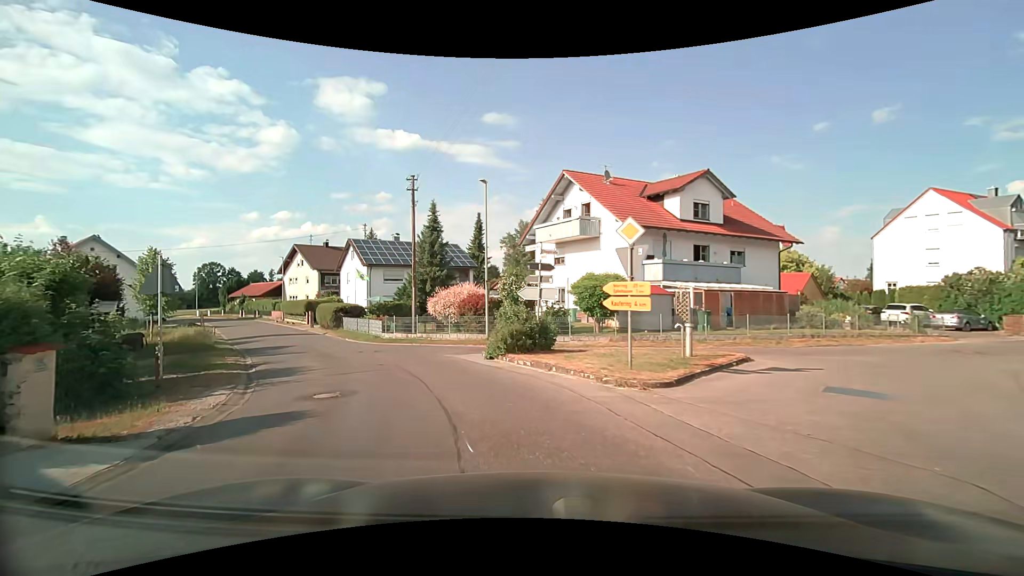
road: residential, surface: asphalt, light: Day
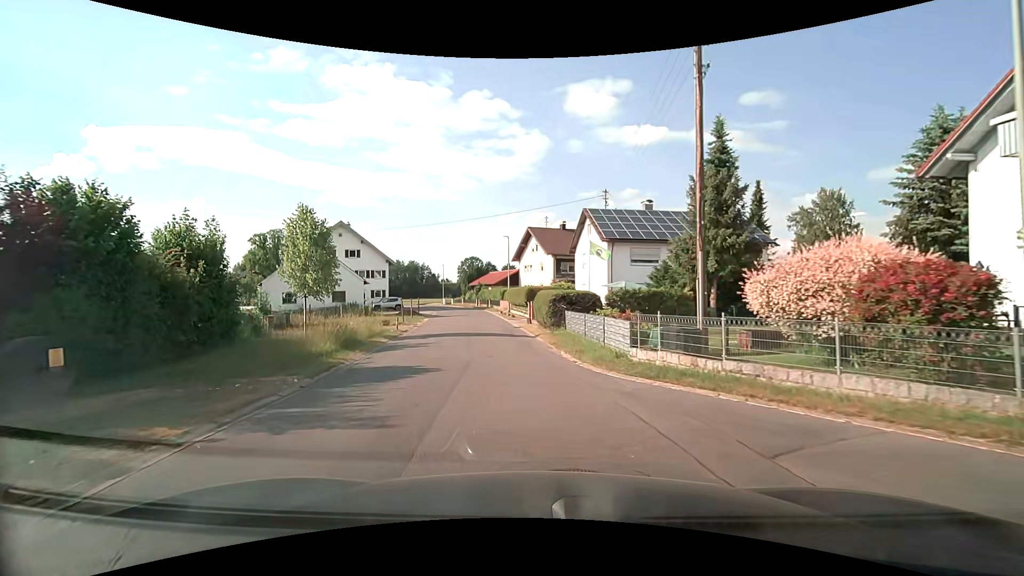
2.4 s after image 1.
(-4.0, +15.4) m; -29°
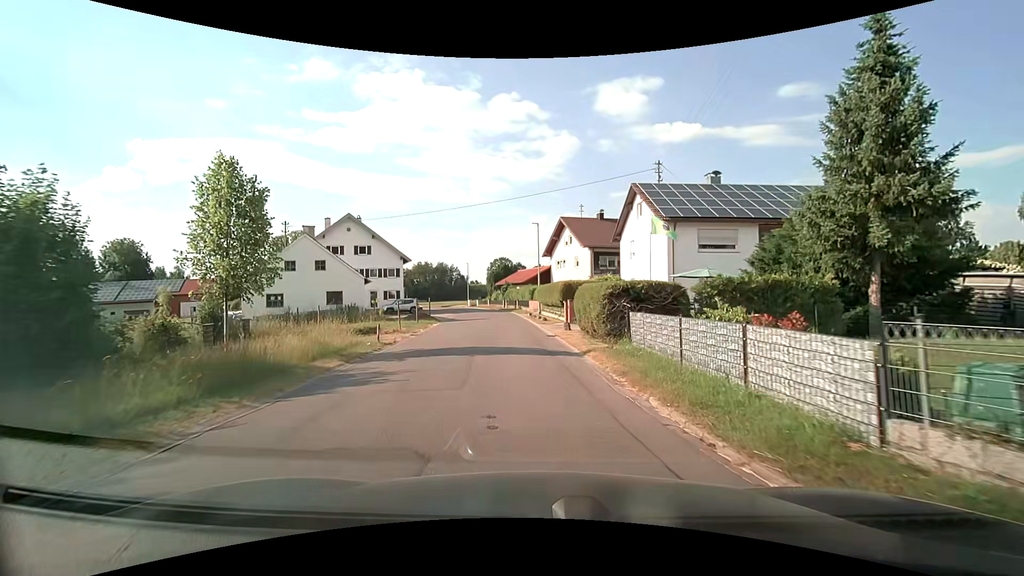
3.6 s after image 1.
(-0.3, +8.3) m; -2°
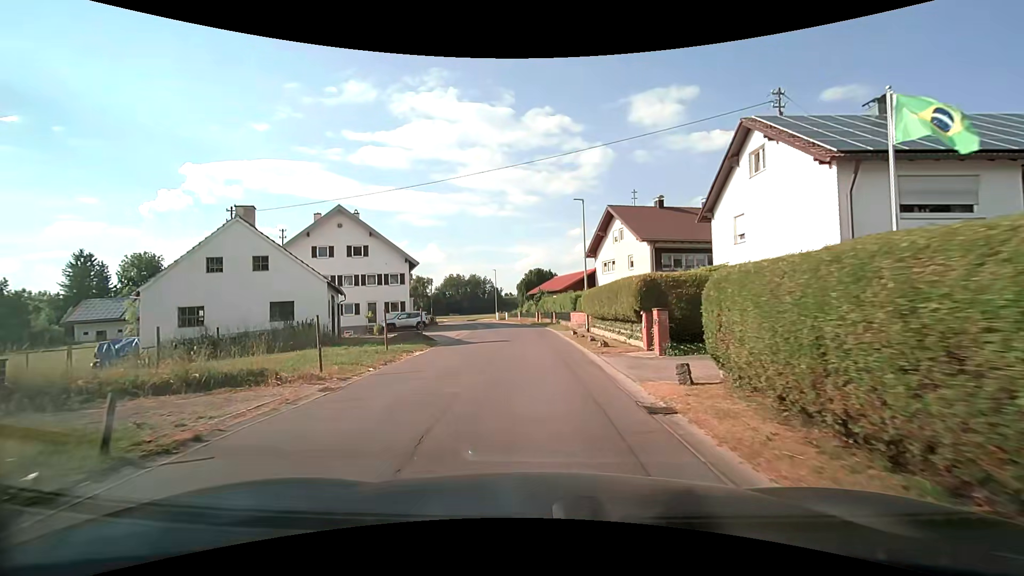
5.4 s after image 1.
(-0.7, +13.0) m; -5°
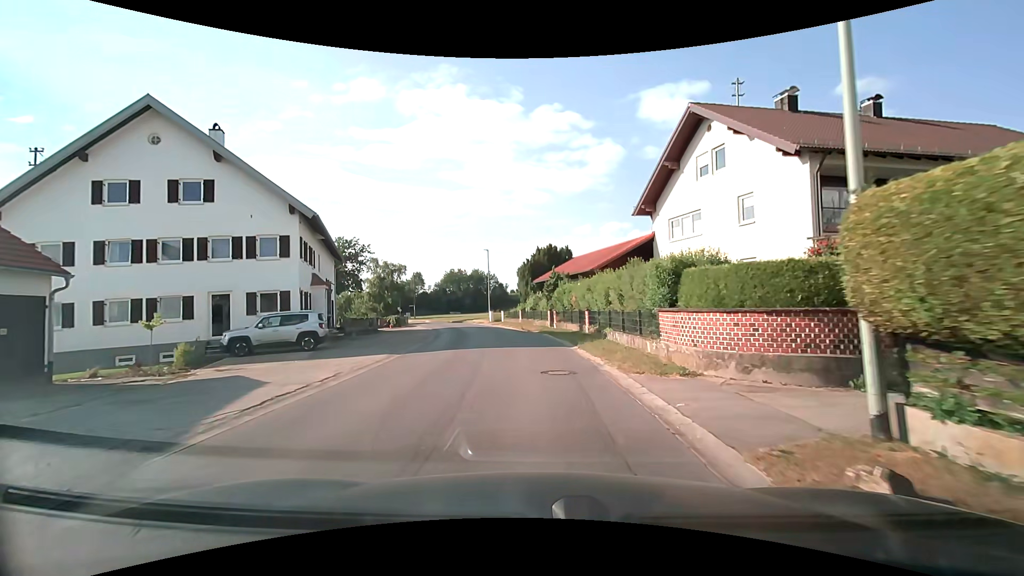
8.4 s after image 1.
(-0.3, +23.3) m; -1°
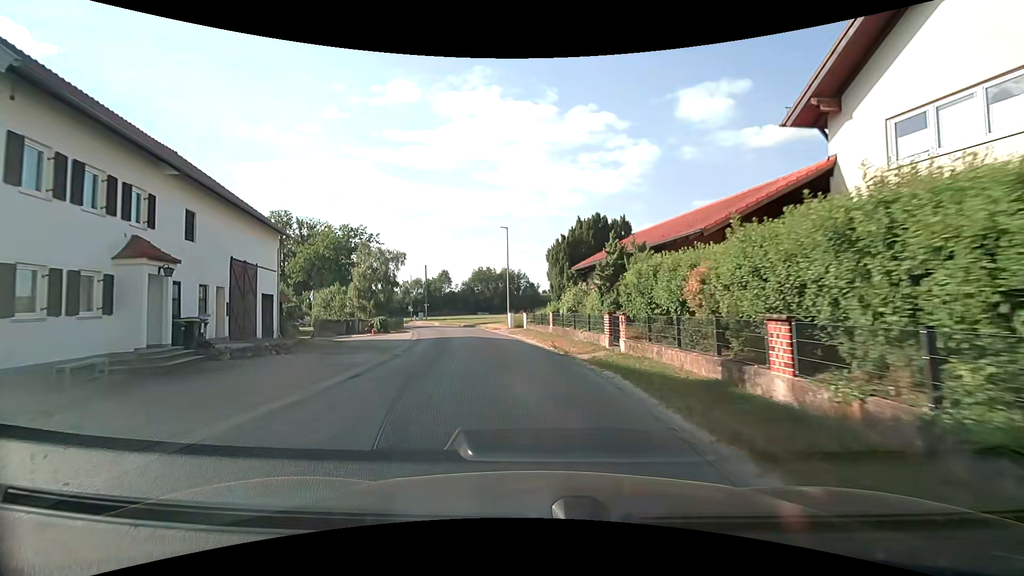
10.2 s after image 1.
(-0.4, +15.3) m; -4°
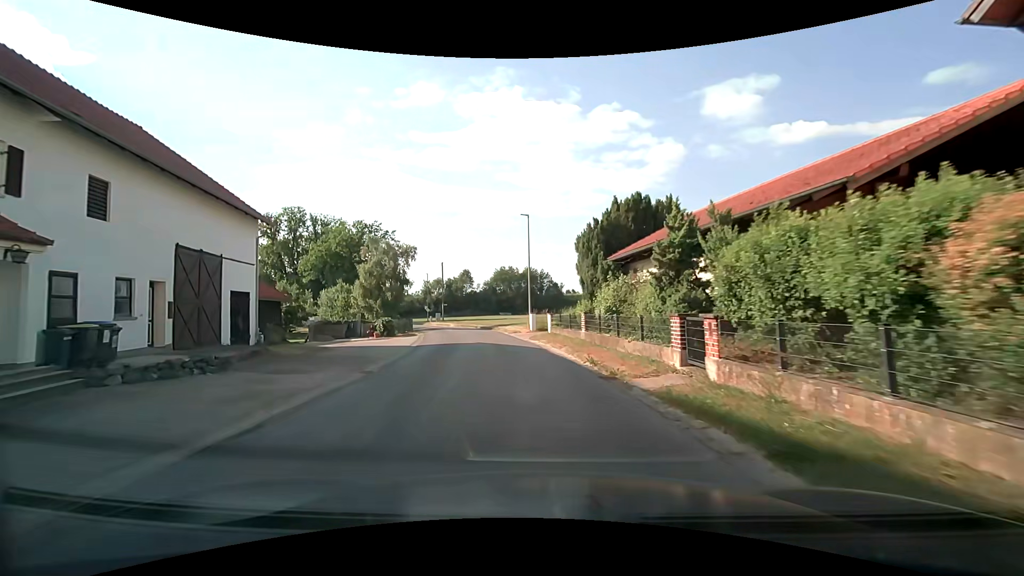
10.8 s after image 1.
(-0.1, +5.3) m; -2°
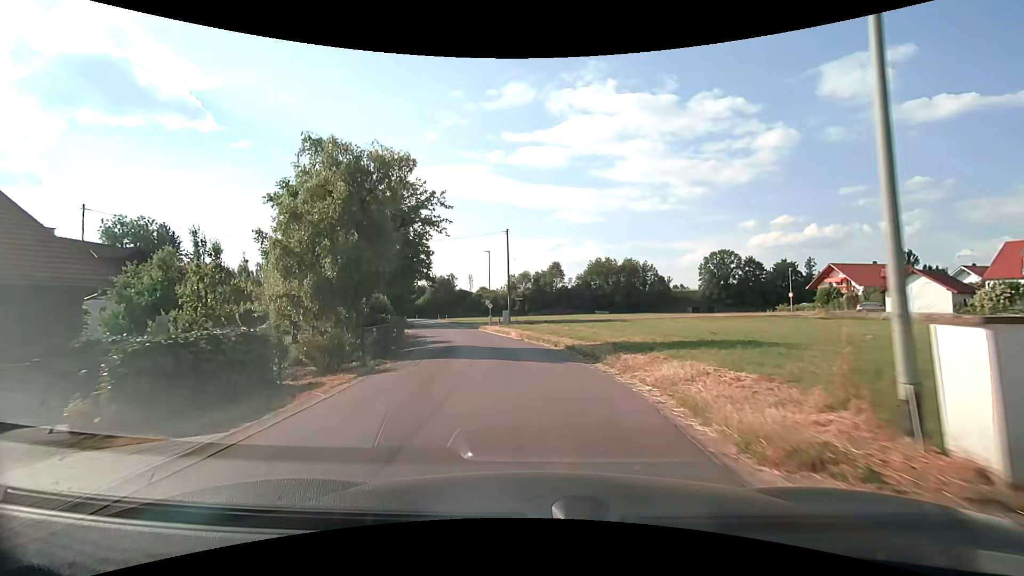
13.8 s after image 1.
(-2.7, +27.9) m; -11°
(0, +10) (-1, +20) (-3, +30) (-5, +39) (-8, +49) (-11, +59) (-13, +69) (-16, +78) (-18, +88) (-21, +98) m
